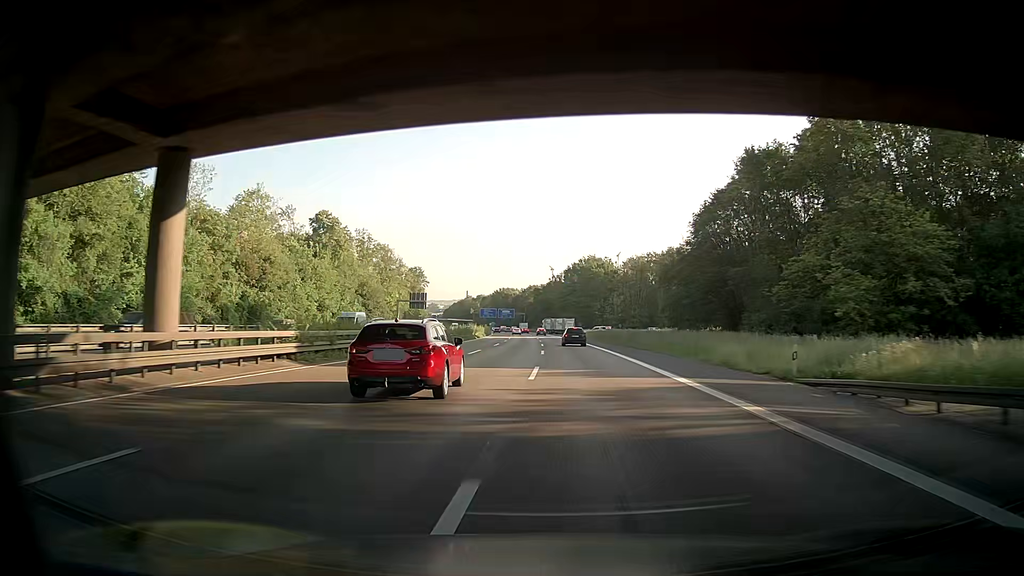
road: motorway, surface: asphalt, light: Day
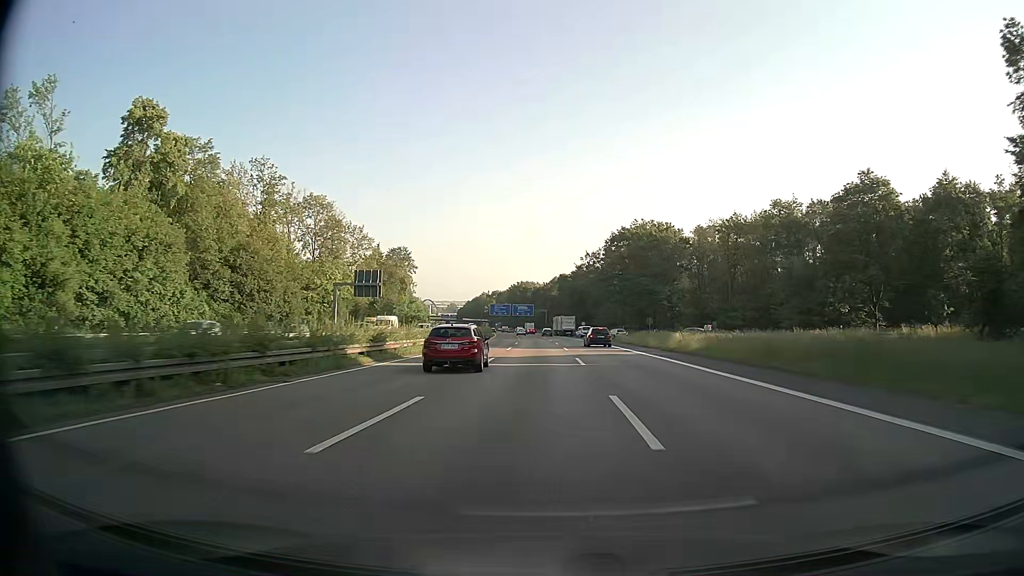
(-1.4, +63.6) m; -2°
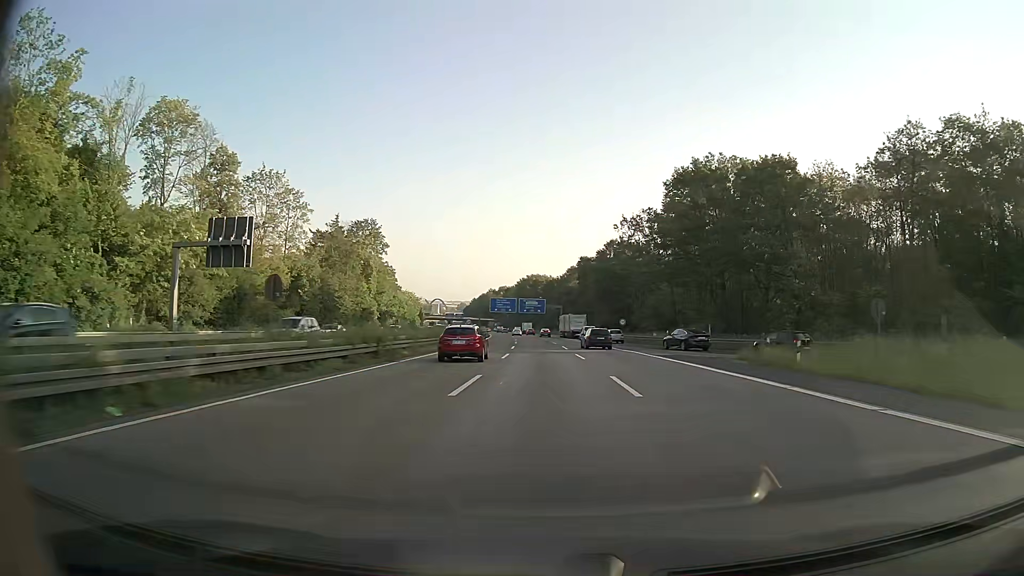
(-0.5, +47.3) m; -1°
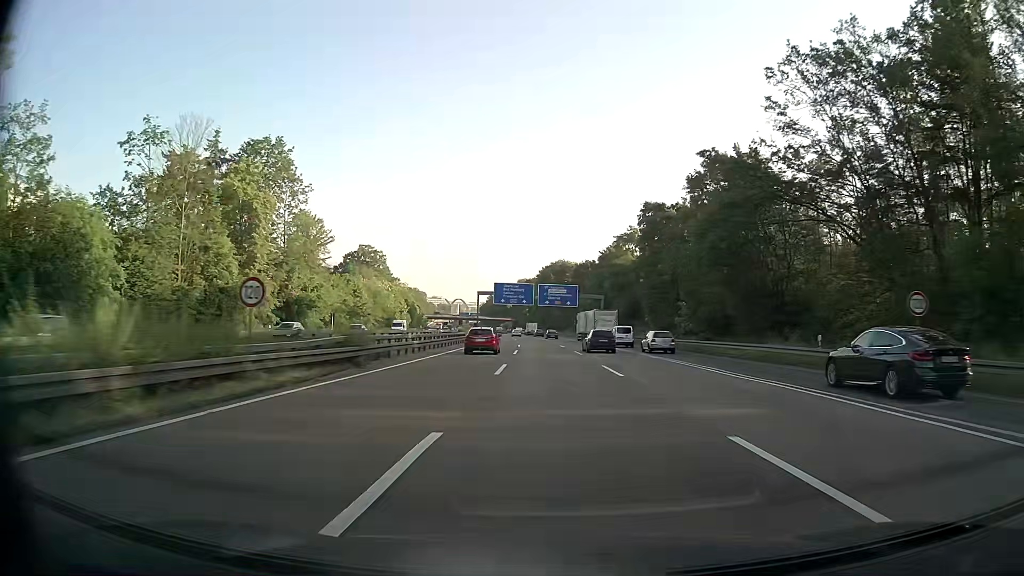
(-1.2, +62.6) m; -2°
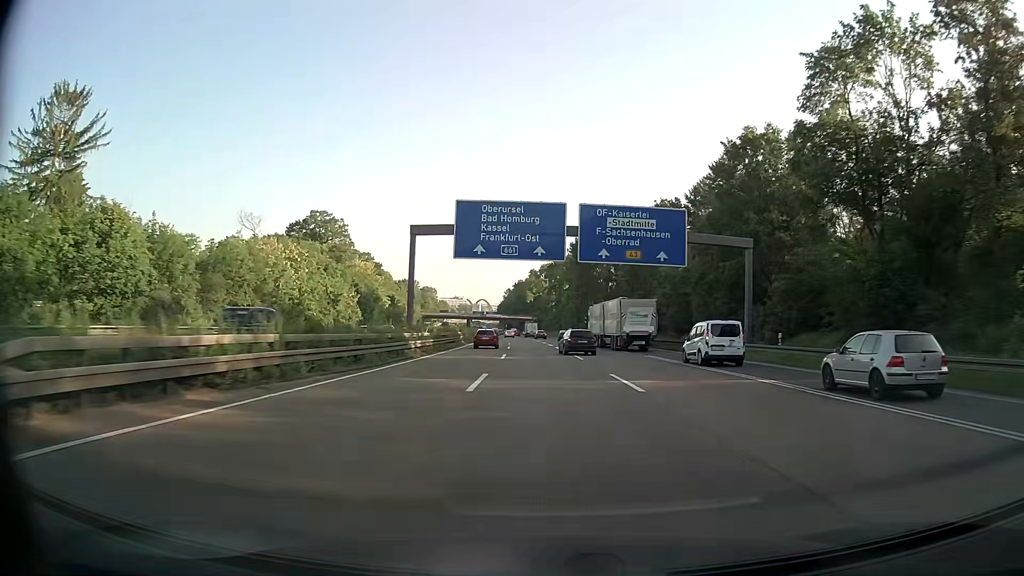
(-1.4, +77.3) m; -2°
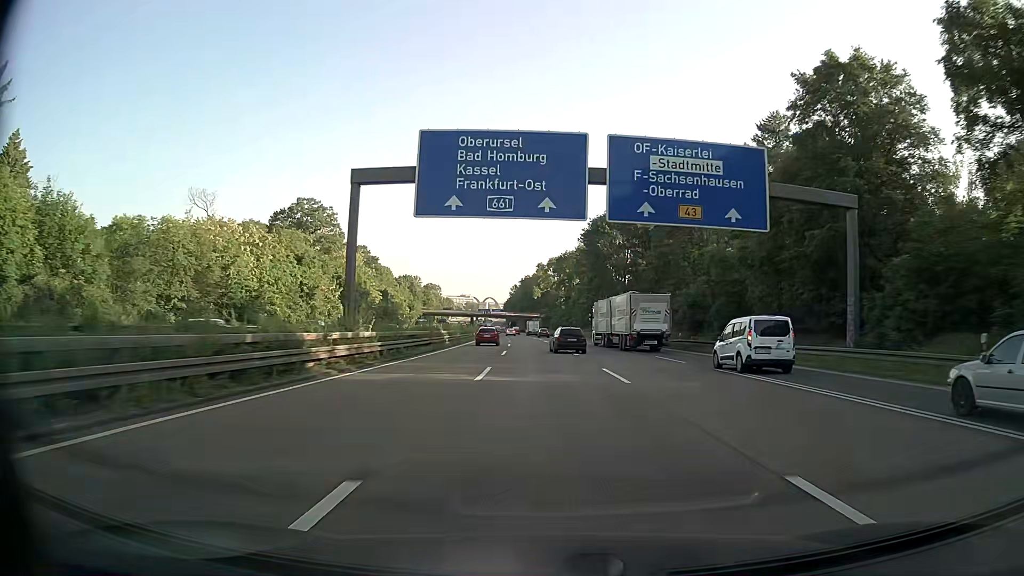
(-0.1, +15.4) m; -1°
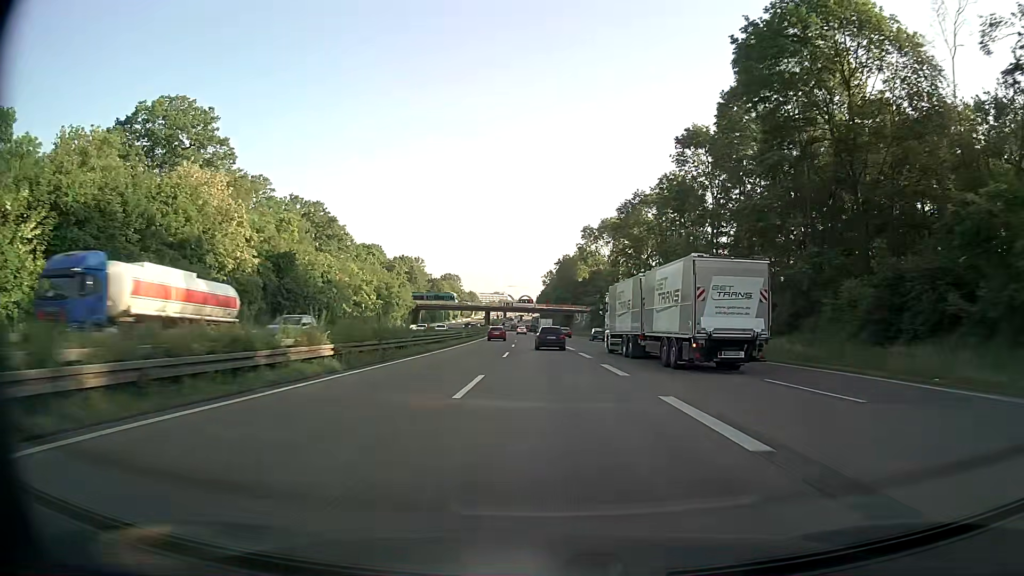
(-2.3, +76.1) m; -3°
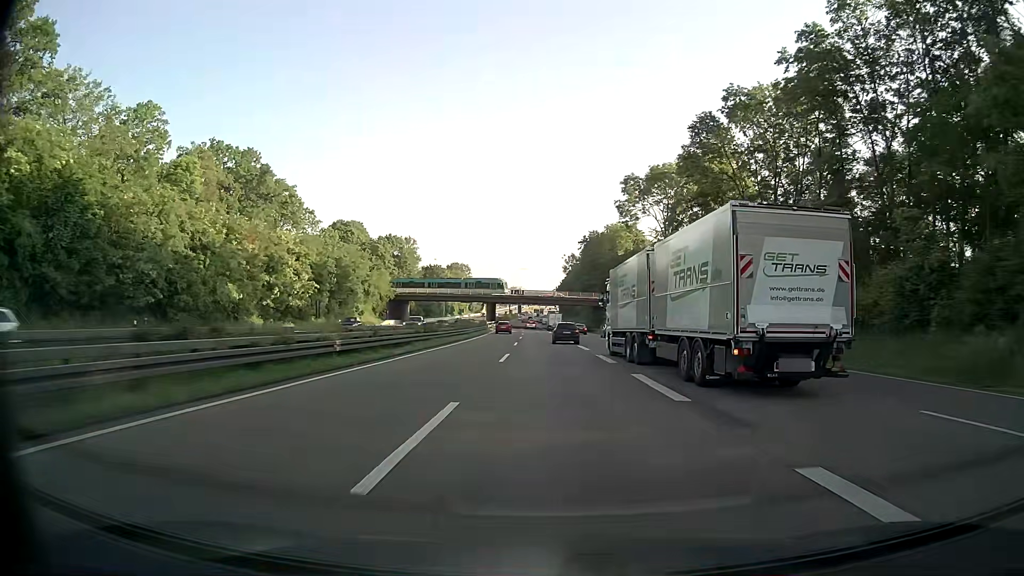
(-0.6, +42.9) m; -1°
(0, +10) (0, +20) (0, +30) (0, +40) (-1, +50) (-1, +60) (-1, +70) (-1, +80) (-2, +90) (-2, +100) m
